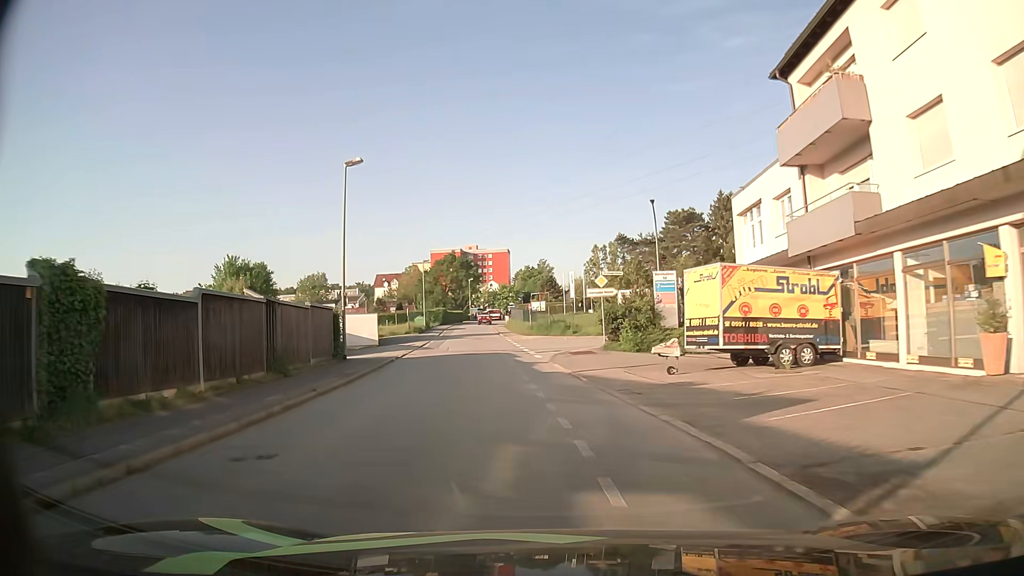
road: residential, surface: asphalt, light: Day
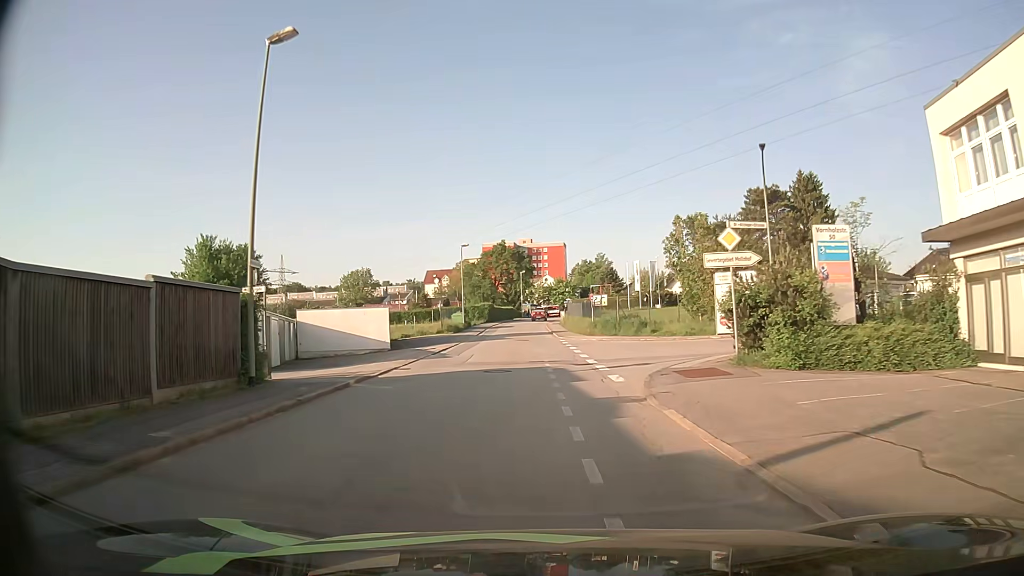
(-0.6, +13.4) m; -5°
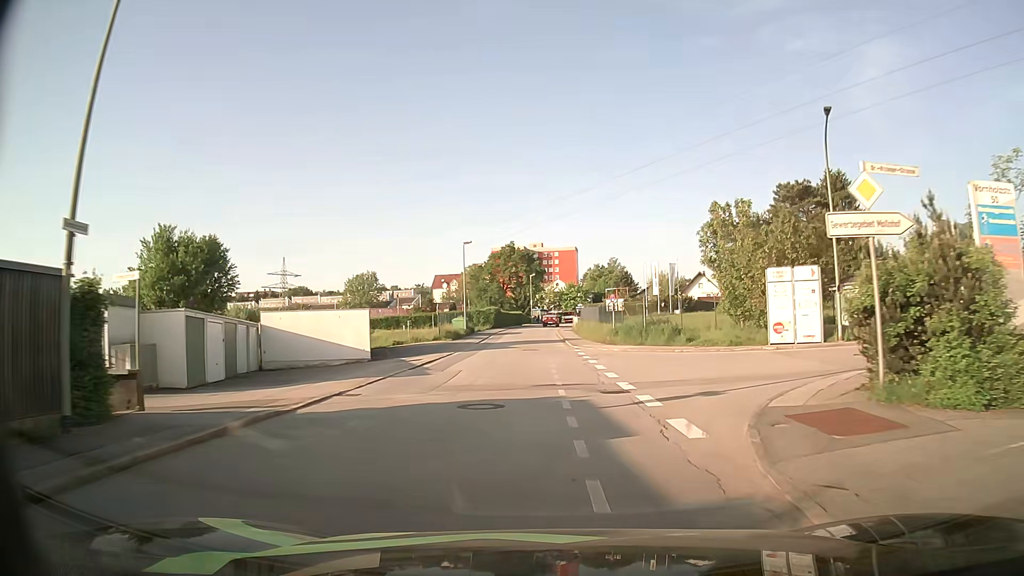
(-0.1, +6.8) m; -1°
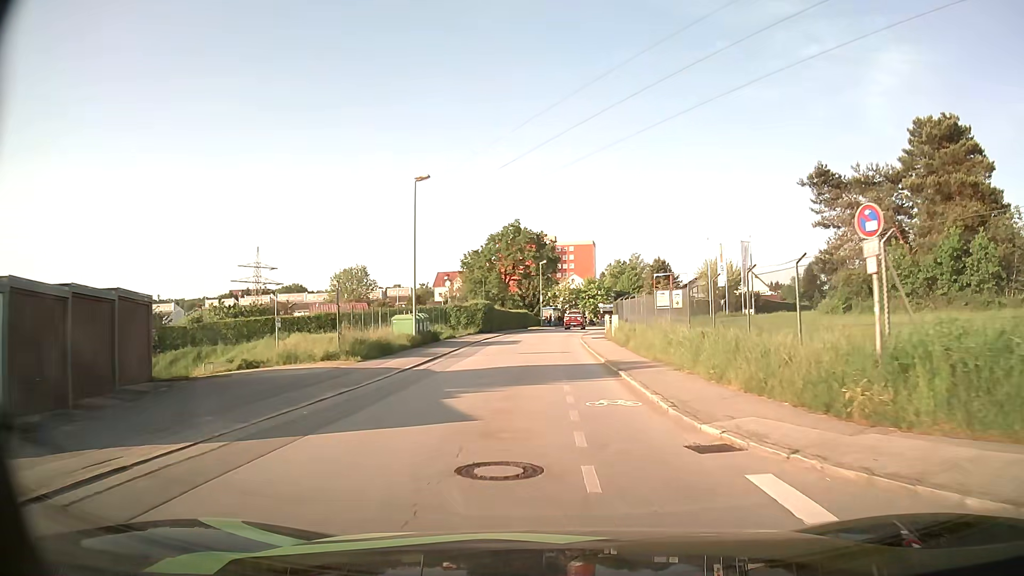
(-0.7, +27.5) m; -2°
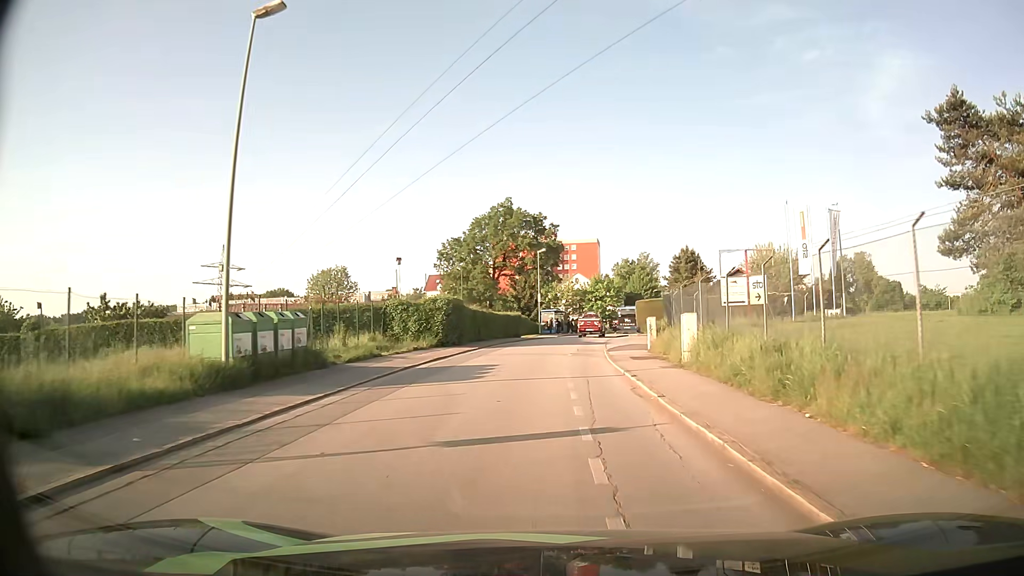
(-0.1, +19.5) m; 0°
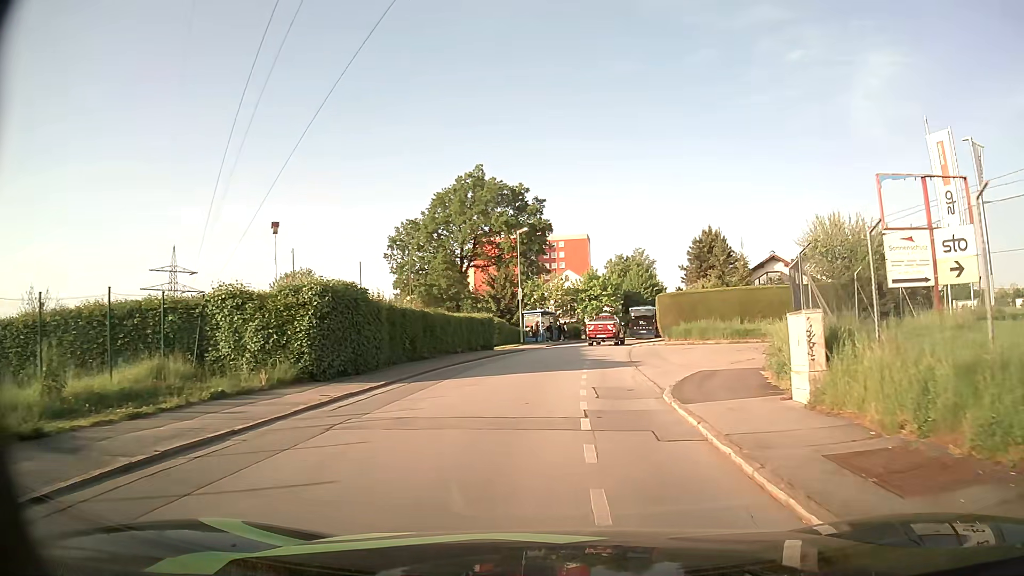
(+0.1, +16.9) m; +1°
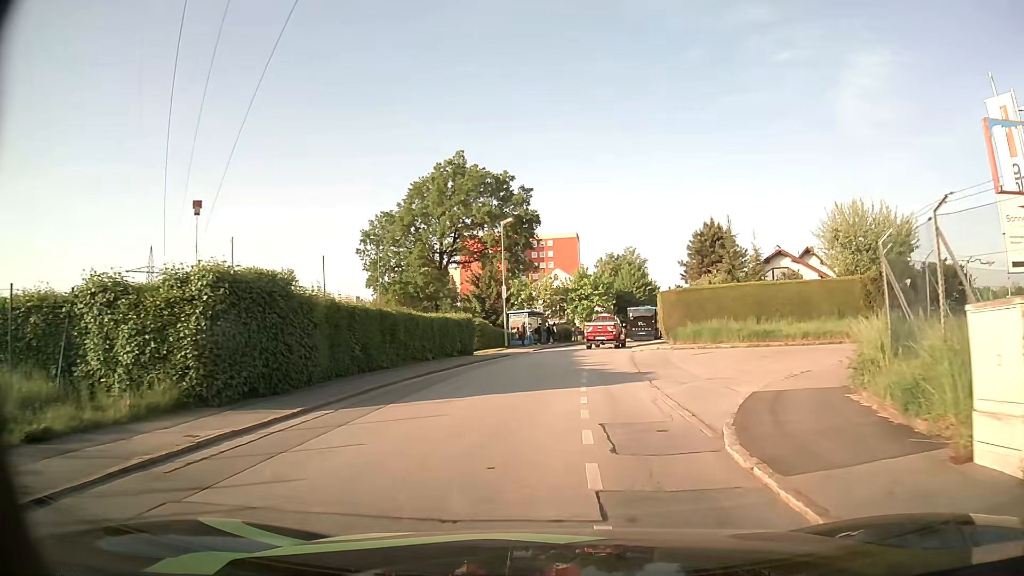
(+0.1, +4.9) m; +1°
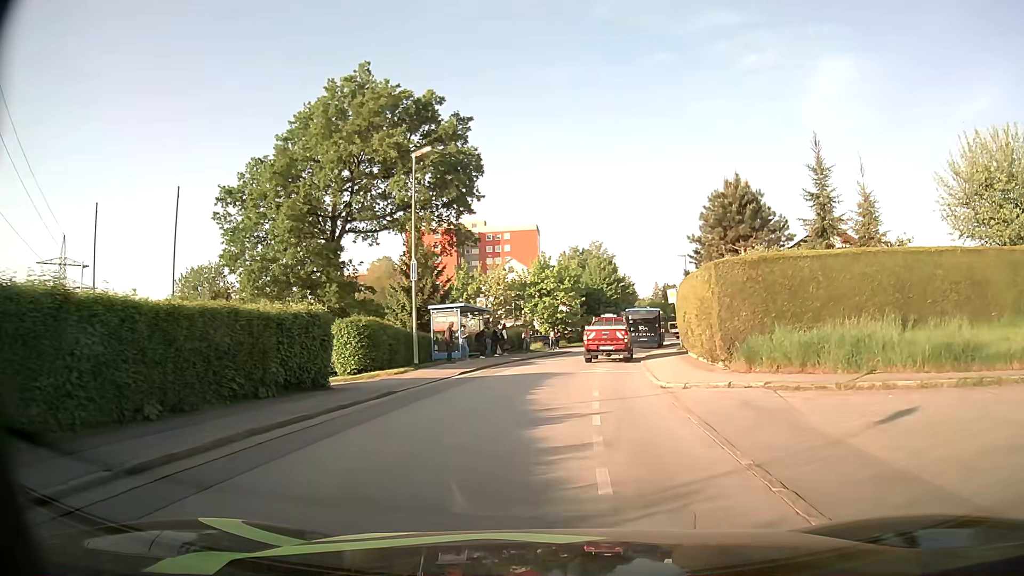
(+0.5, +17.8) m; +3°
